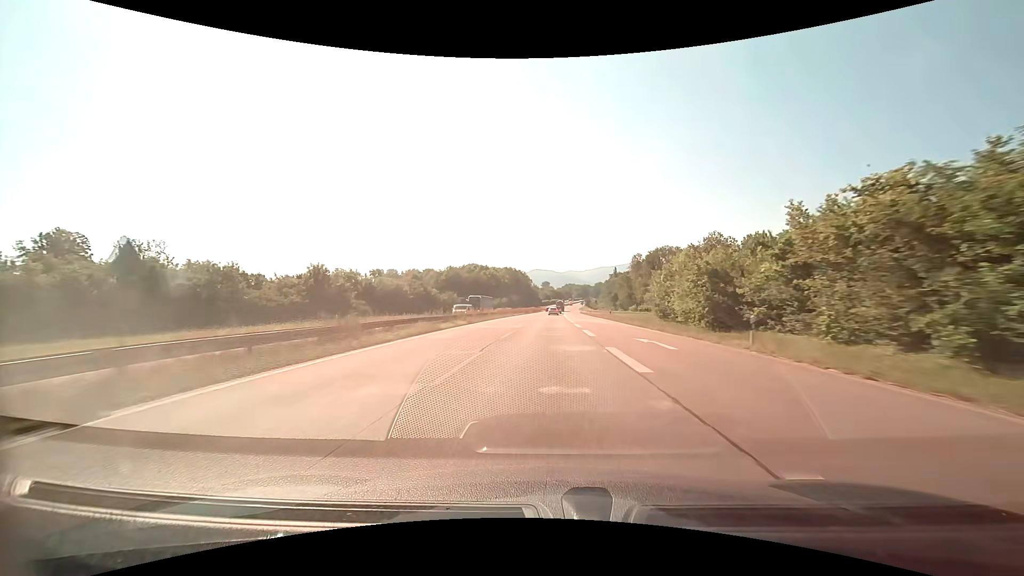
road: trunk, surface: asphalt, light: Day
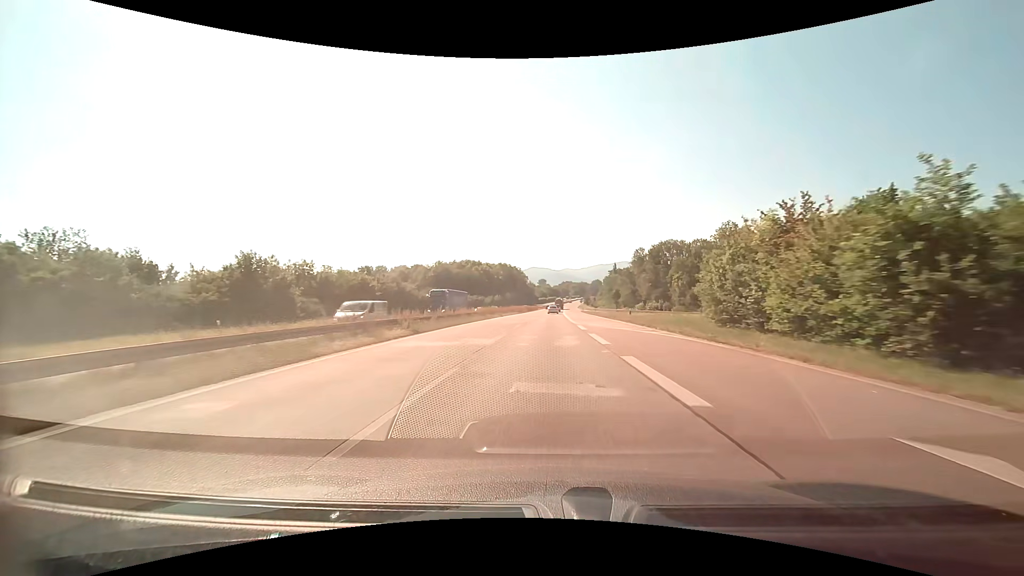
(+0.1, +15.4) m; 0°
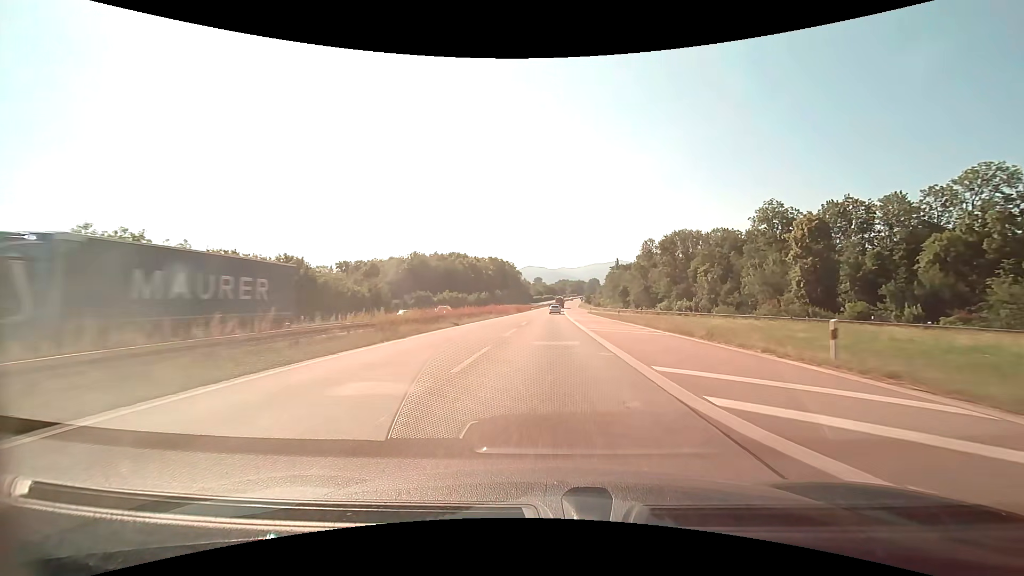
(+0.1, +29.8) m; +1°
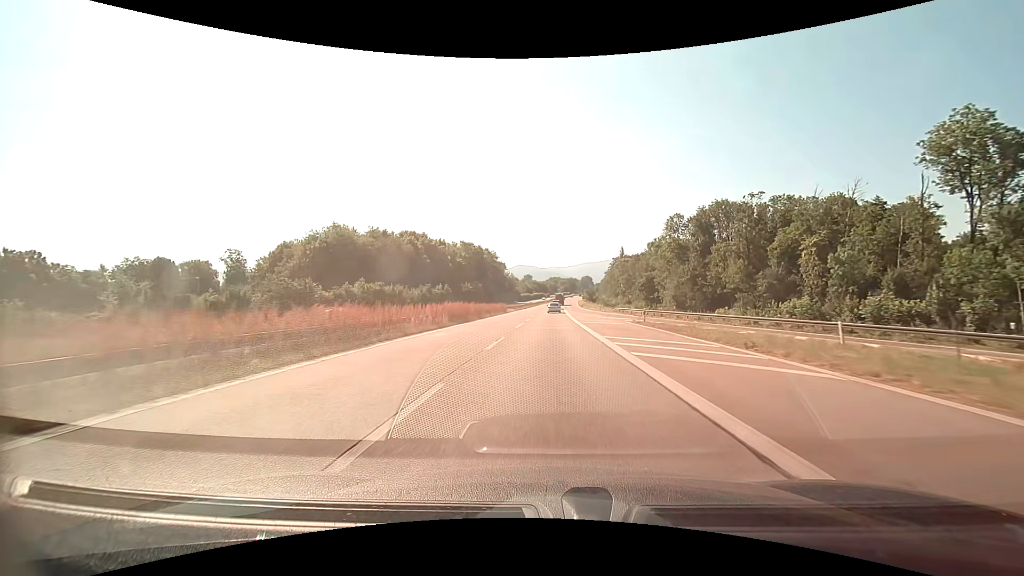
(+0.4, +55.6) m; +1°
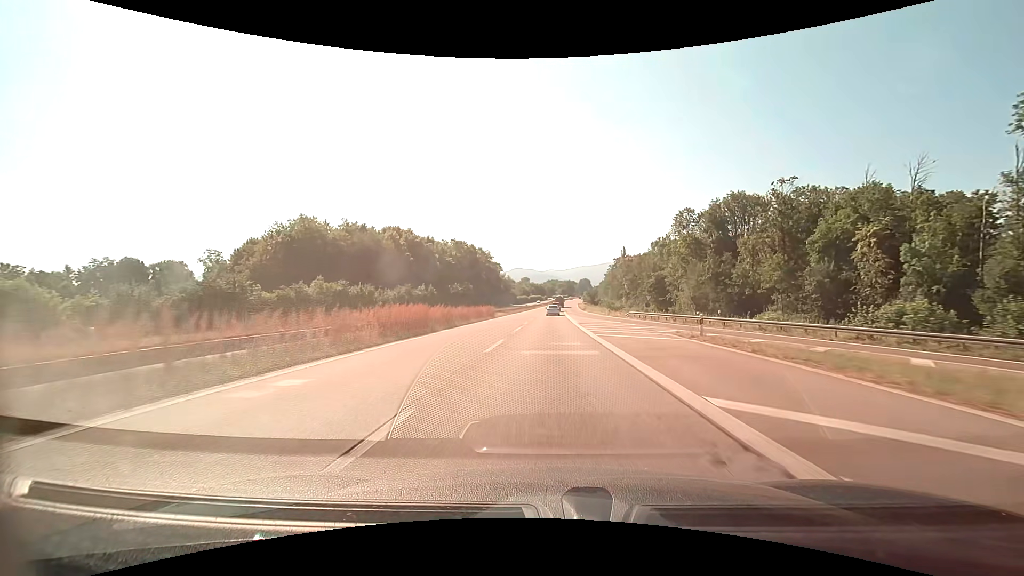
(+0.1, +13.4) m; 0°
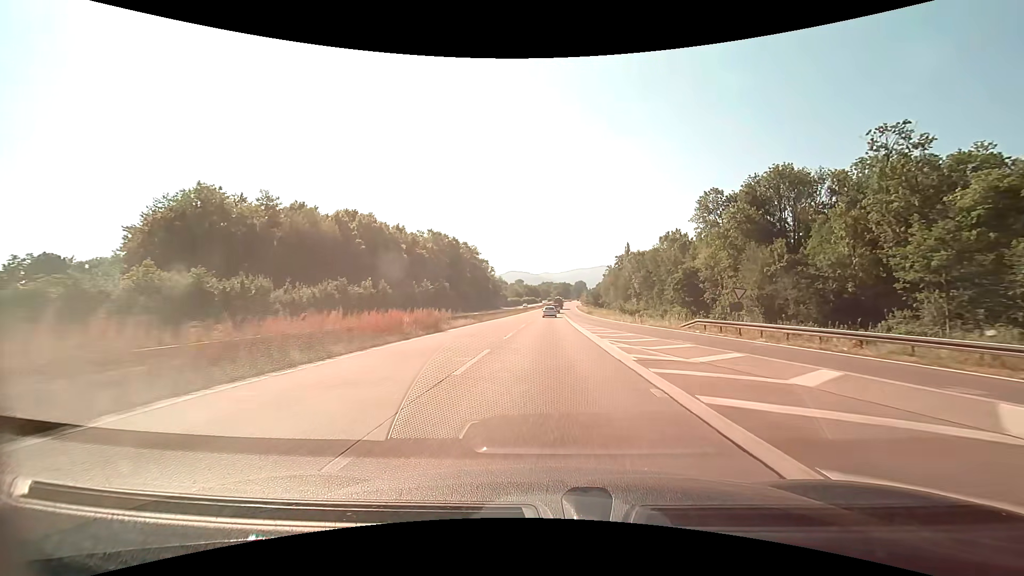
(+0.1, +26.5) m; +1°
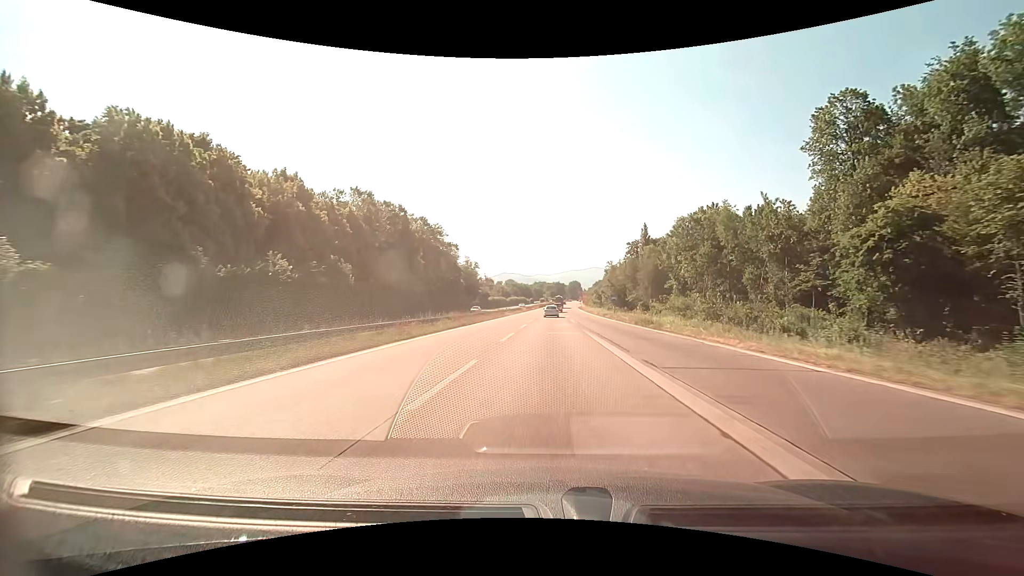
(+0.4, +52.0) m; +1°
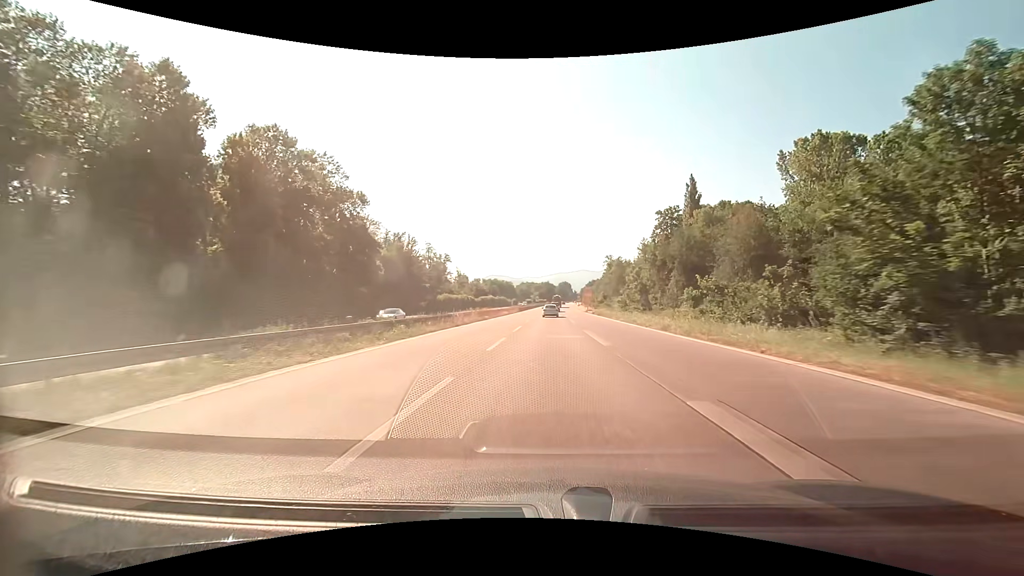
(+0.9, +63.9) m; +1°
(0, +10) (0, +20) (0, +30) (0, +40) (0, +50) (+1, +60) (+1, +70) (+1, +80) (+1, +90) (+1, +100) m
